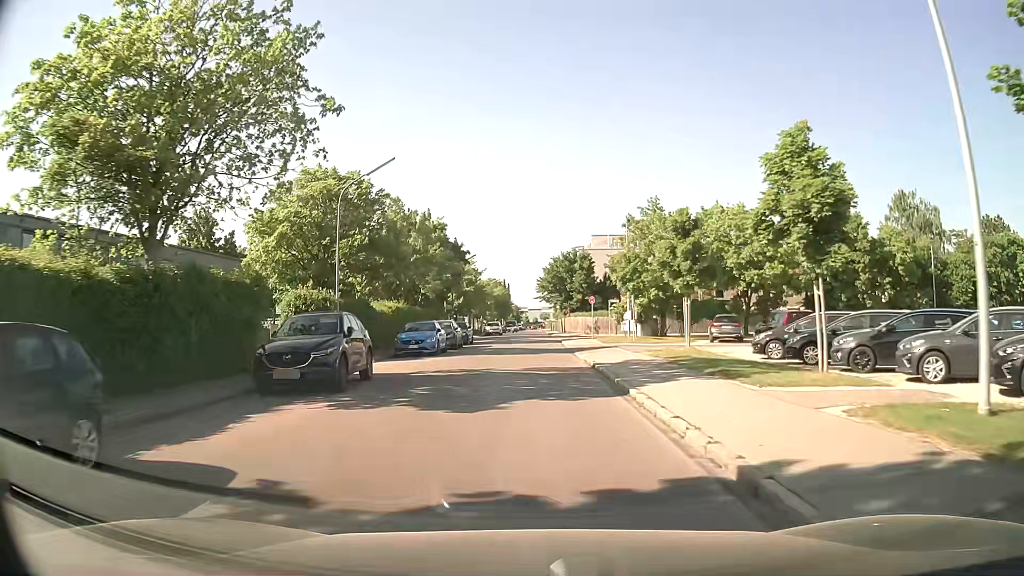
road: residential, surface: asphalt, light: Day
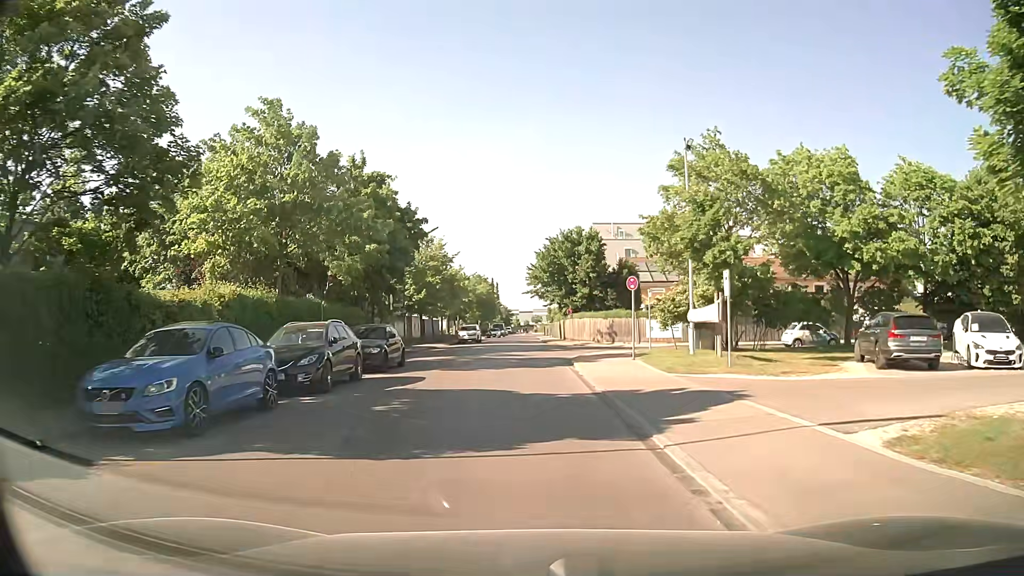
(+0.2, +19.4) m; +2°
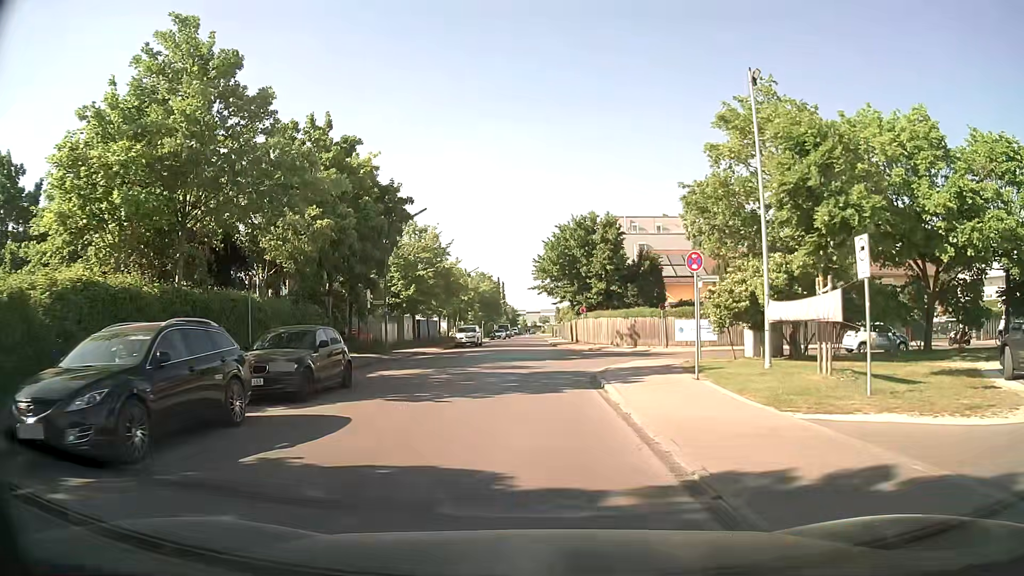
(-0.1, +7.3) m; -2°
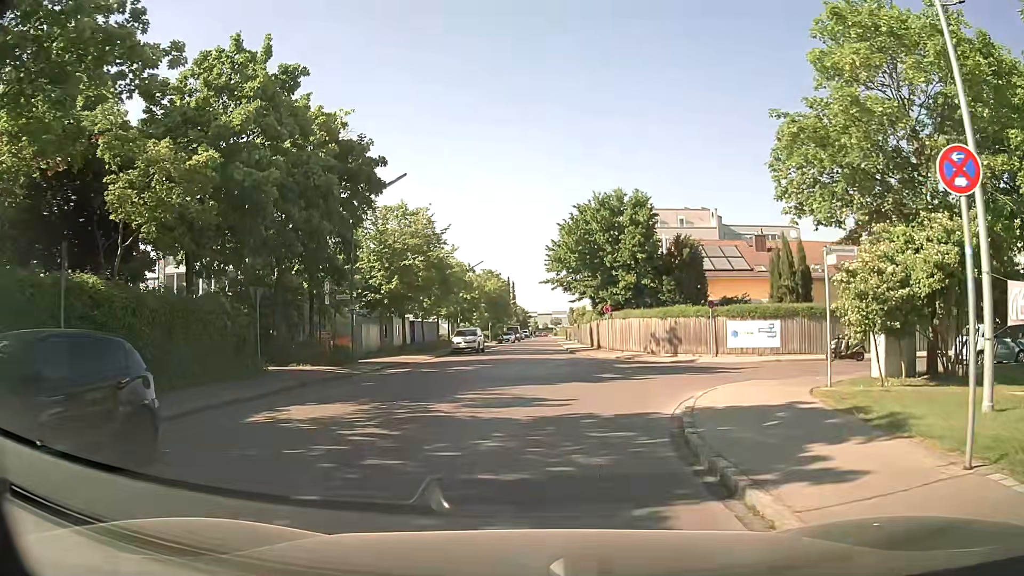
(0.0, +8.6) m; -2°
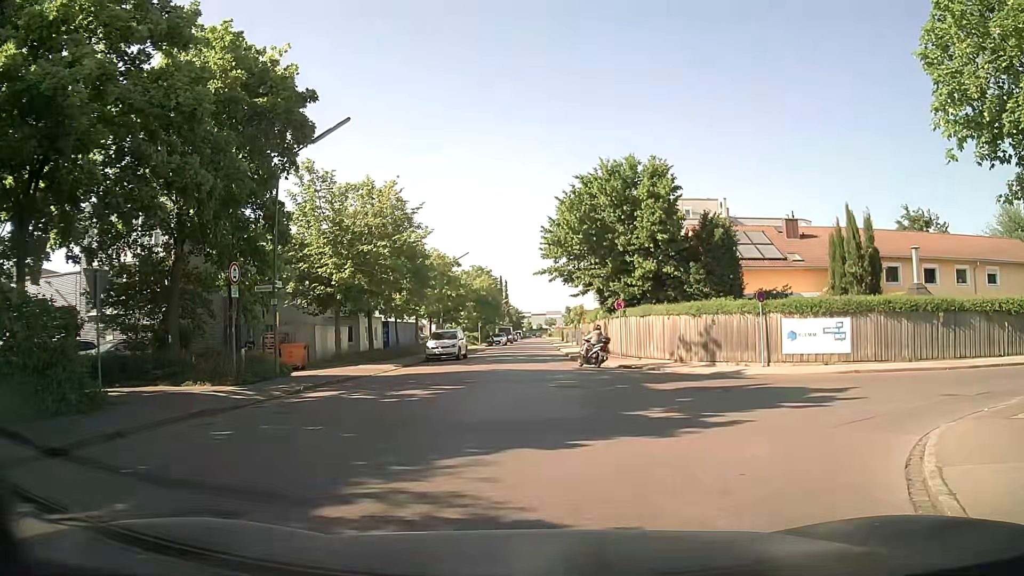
(+0.1, +7.8) m; +2°
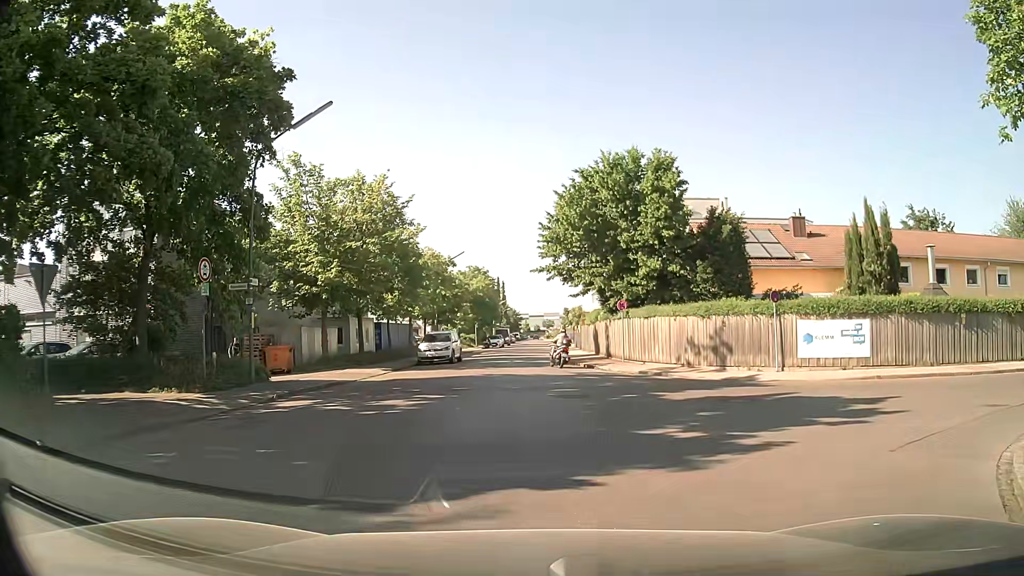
(0.0, +1.7) m; -1°
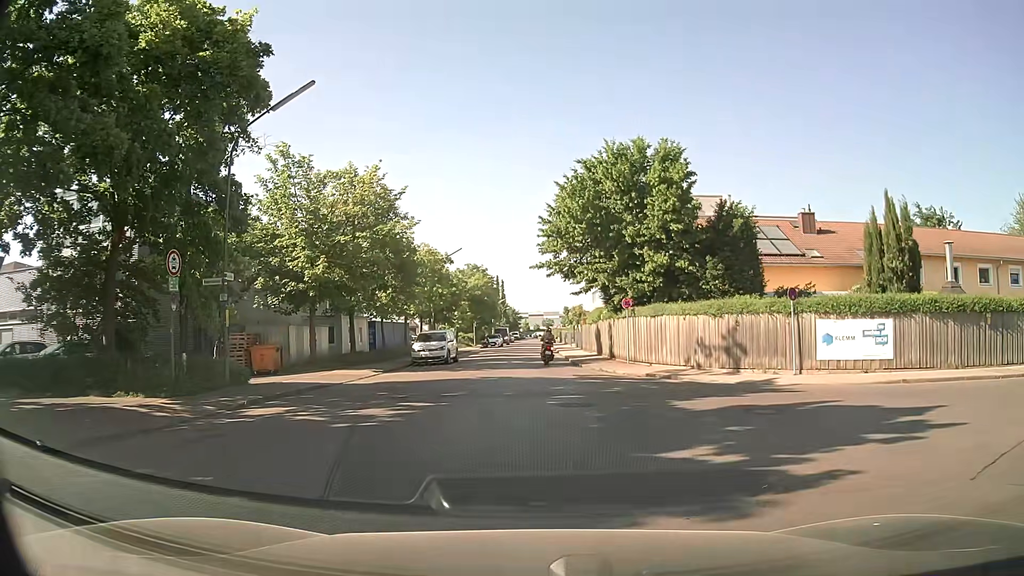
(0.0, +1.6) m; +2°
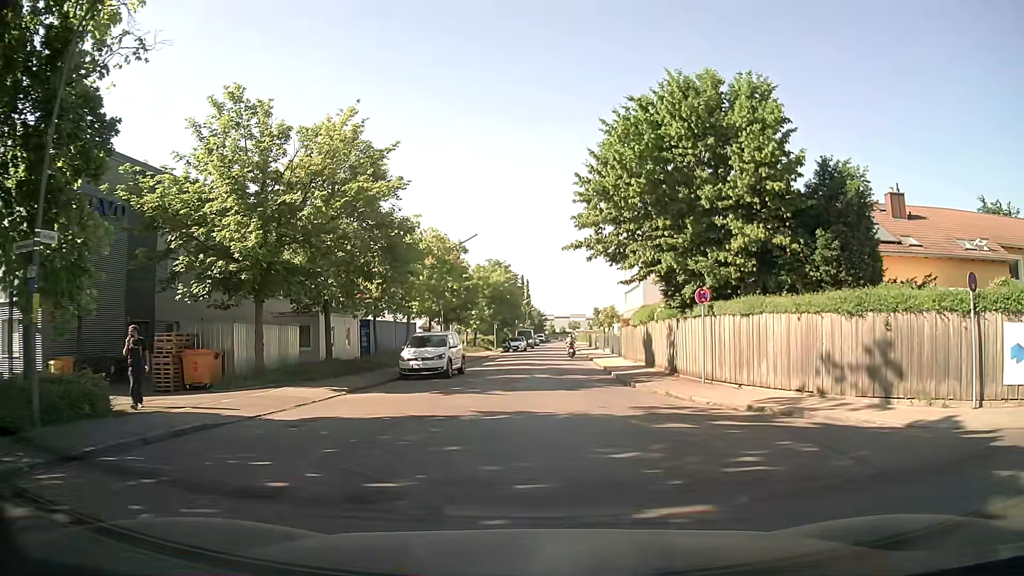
(-0.4, +8.6) m; -4°
(0, +10) (0, +20) (+1, +30) (+1, +40) (+2, +50) (+2, +60) (+3, +70) (+3, +80) (+4, +90) (+4, +100) m
